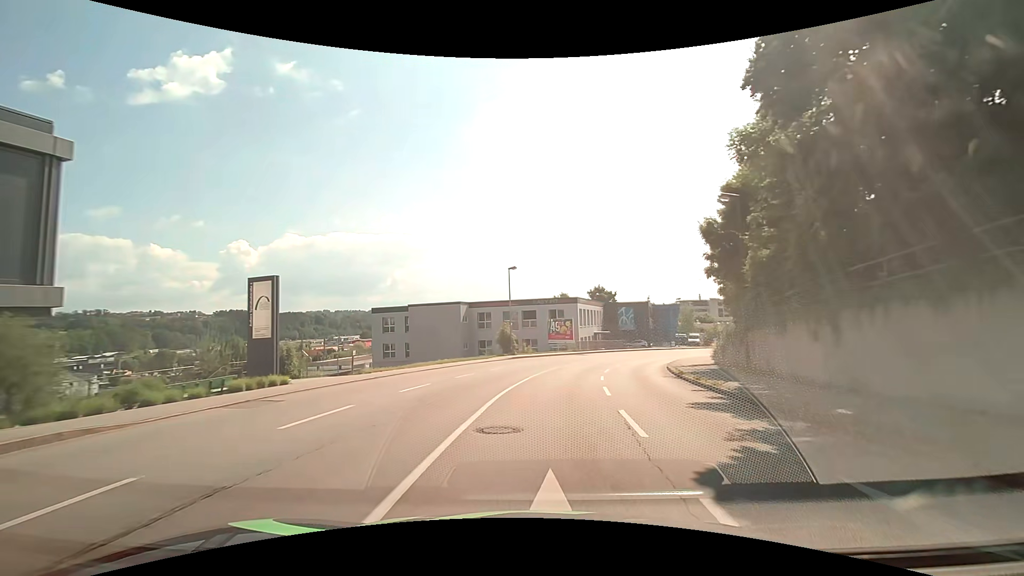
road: tertiary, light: Day
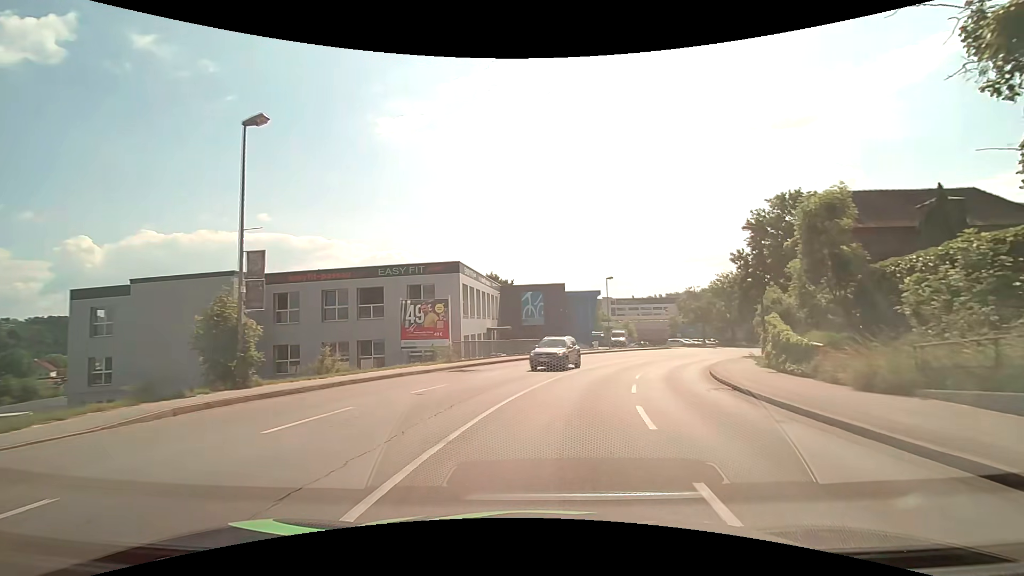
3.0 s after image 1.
(+2.5, +29.7) m; +12°
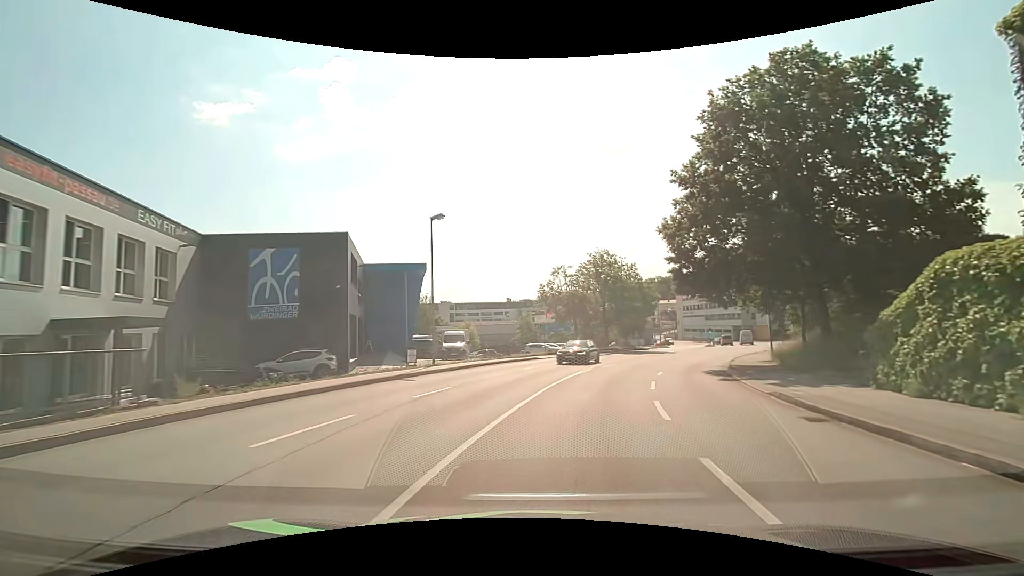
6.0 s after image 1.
(+4.7, +29.0) m; +18°
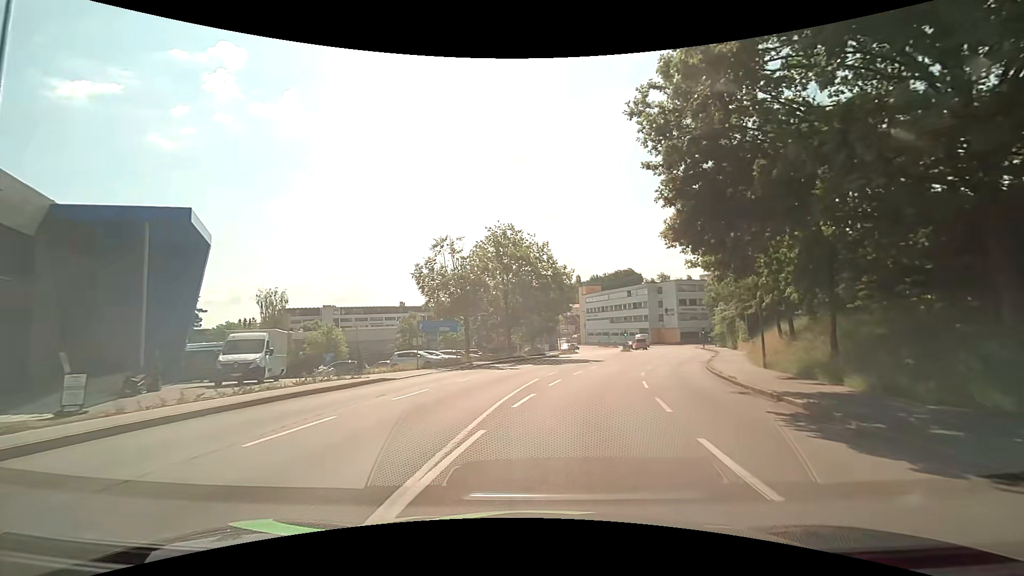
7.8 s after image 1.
(+1.7, +16.9) m; +12°
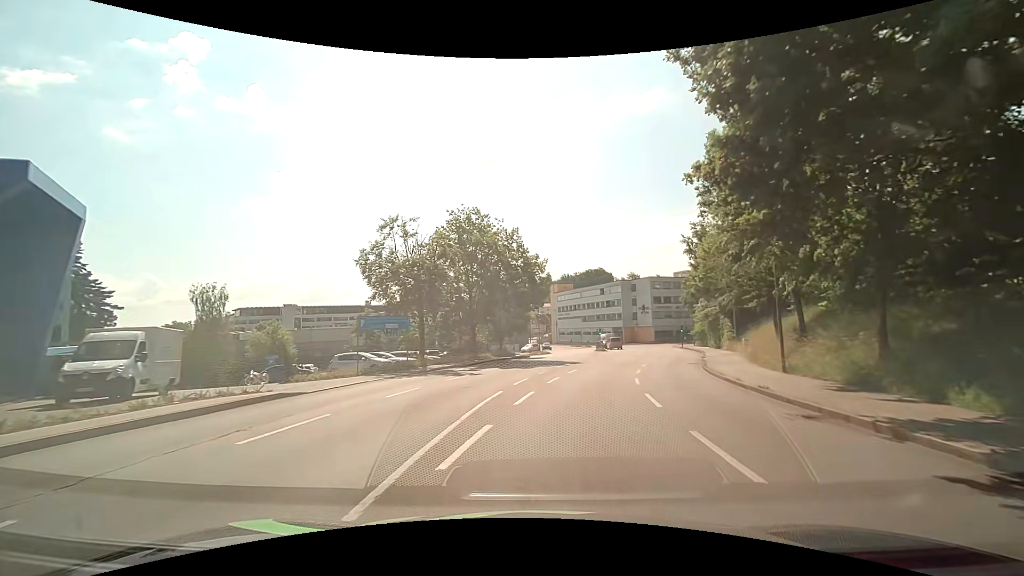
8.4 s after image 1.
(+0.1, +5.5) m; +3°
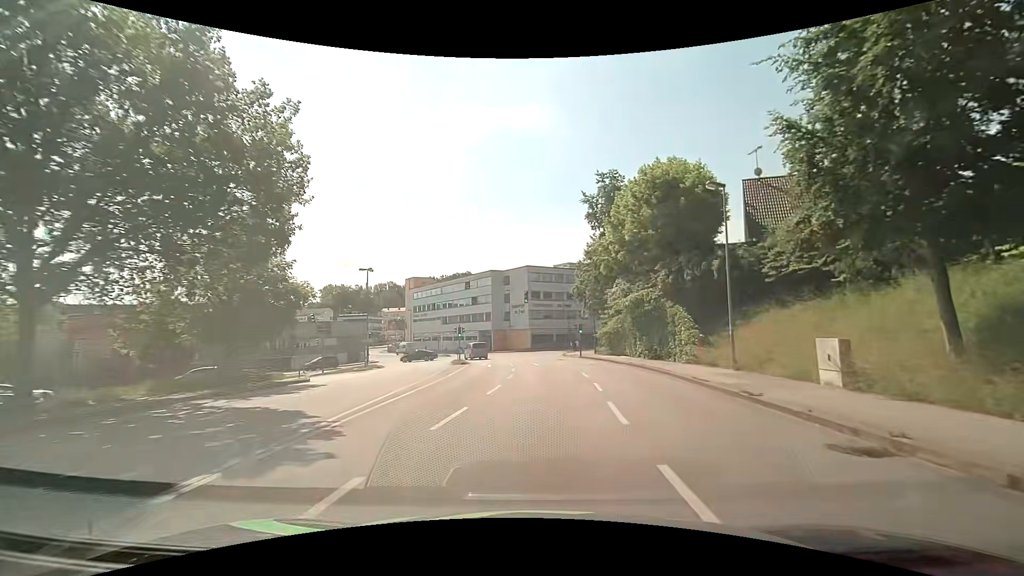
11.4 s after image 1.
(+3.7, +26.7) m; +16°
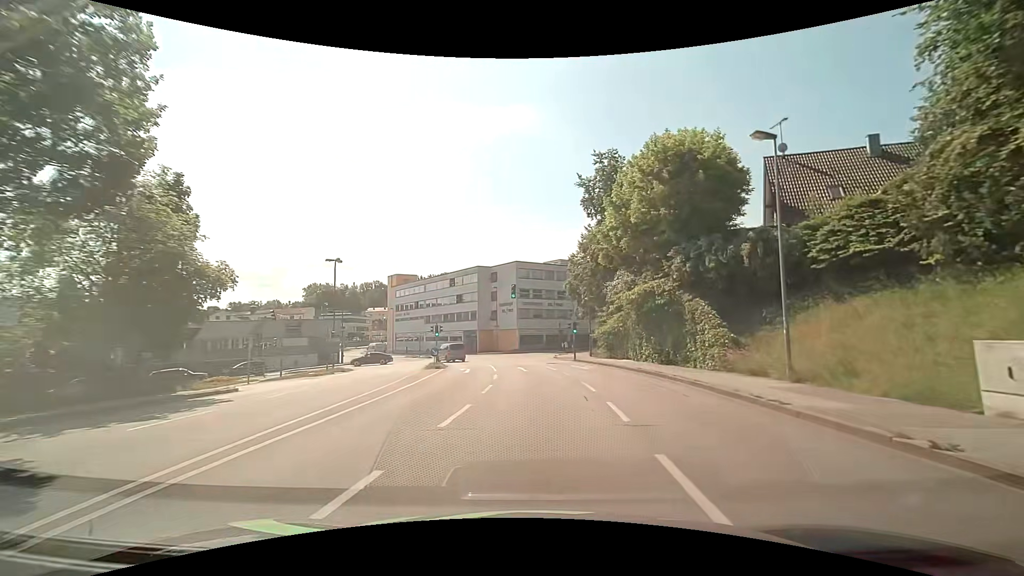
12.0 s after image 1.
(0.0, +5.7) m; 0°
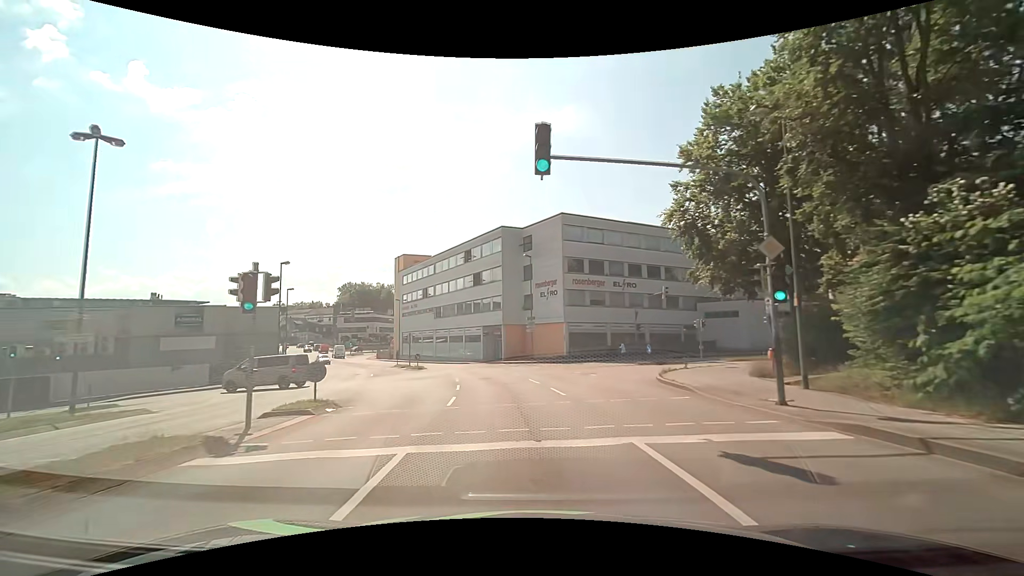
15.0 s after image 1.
(-0.3, +29.9) m; -5°
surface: asphalt
(0, +10) (-1, +20) (-3, +30) (-5, +40) (-9, +49) (-13, +58) (-18, +67) (-23, +75) (-28, +84) (-34, +92) m
